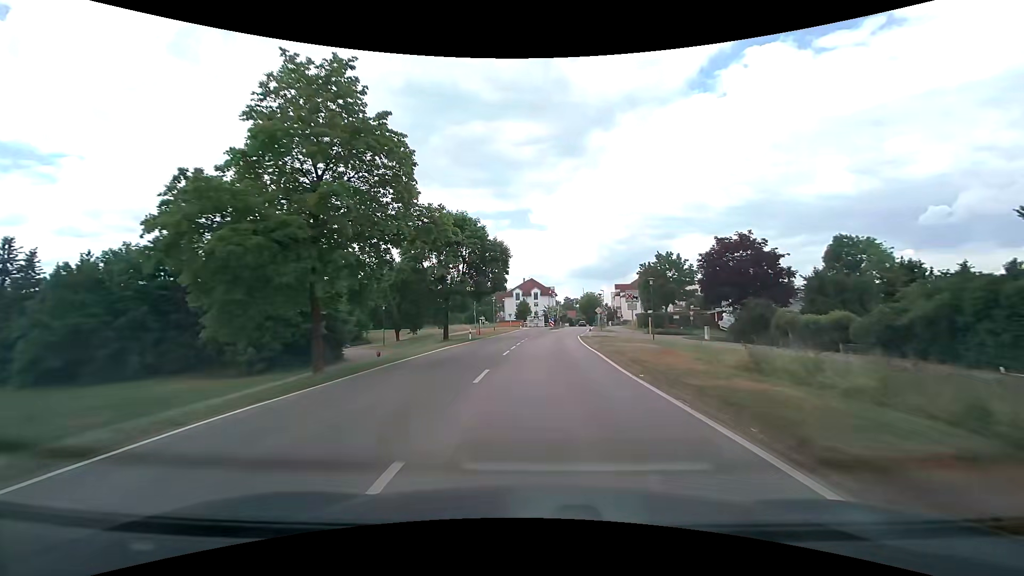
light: Day
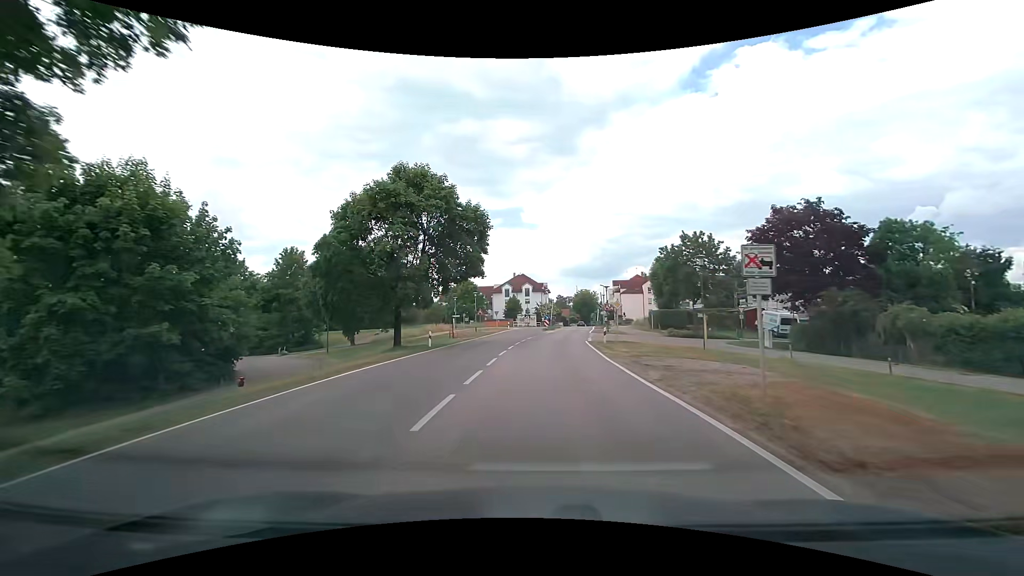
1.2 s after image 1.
(0.0, +13.7) m; 0°
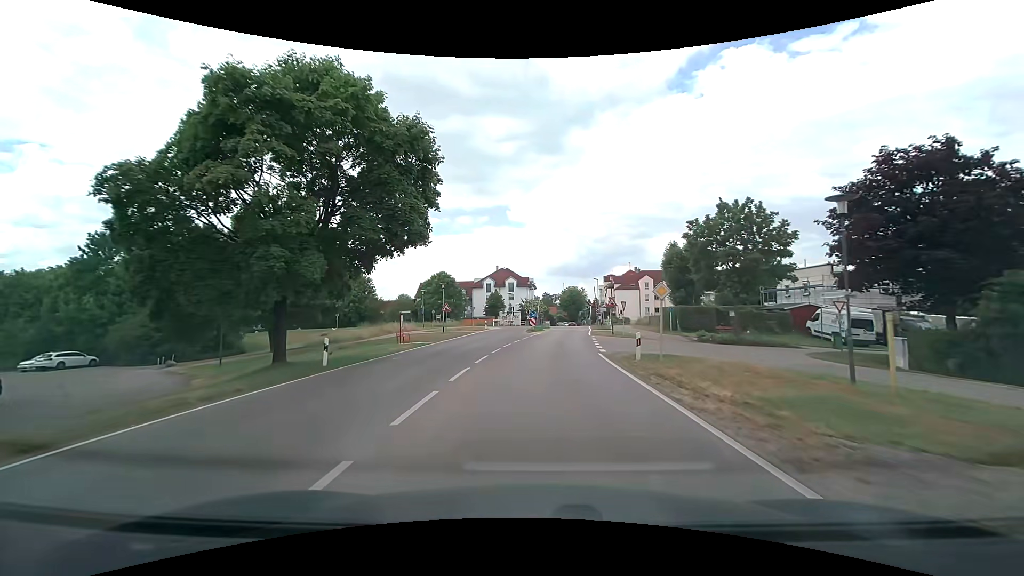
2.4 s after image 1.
(+0.2, +13.1) m; +1°
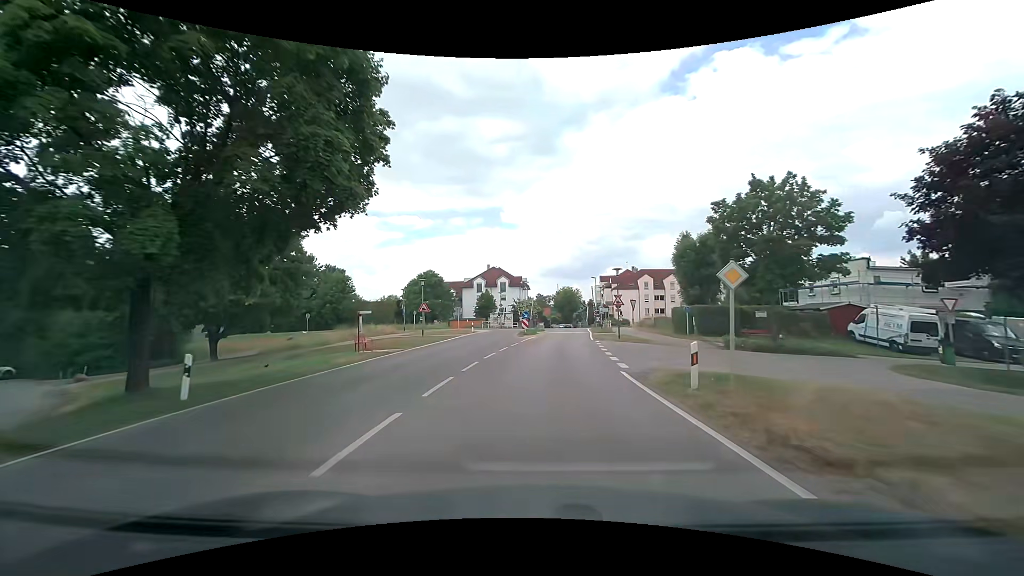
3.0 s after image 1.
(+0.1, +6.4) m; +1°
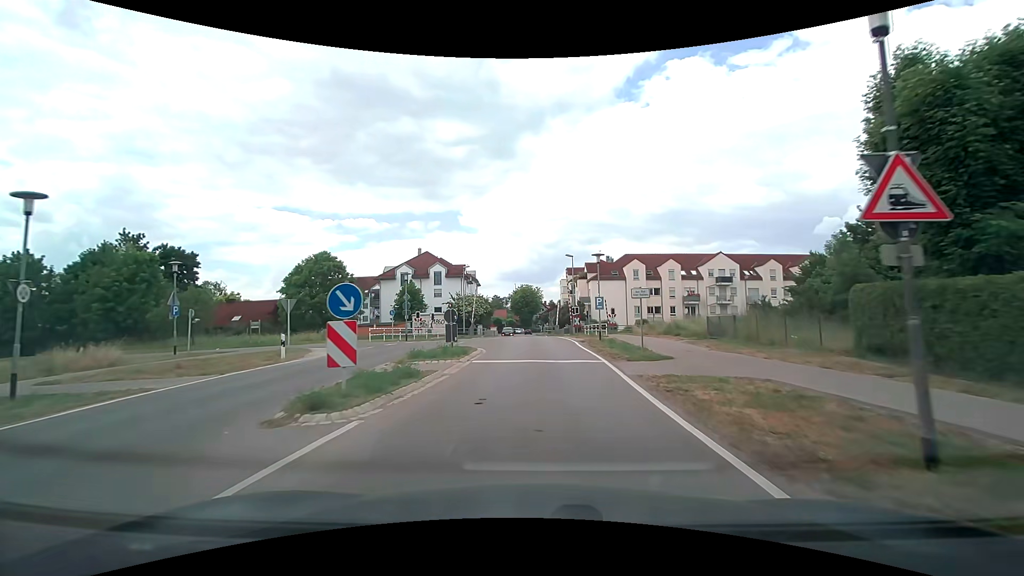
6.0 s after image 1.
(+1.6, +31.2) m; +5°
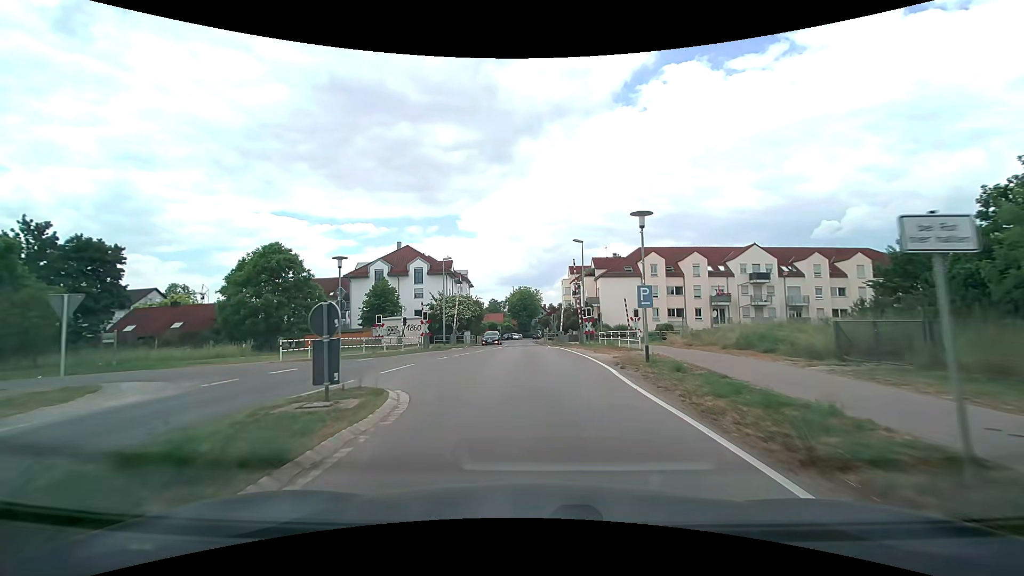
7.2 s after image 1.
(0.0, +12.3) m; 0°
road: tertiary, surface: asphalt
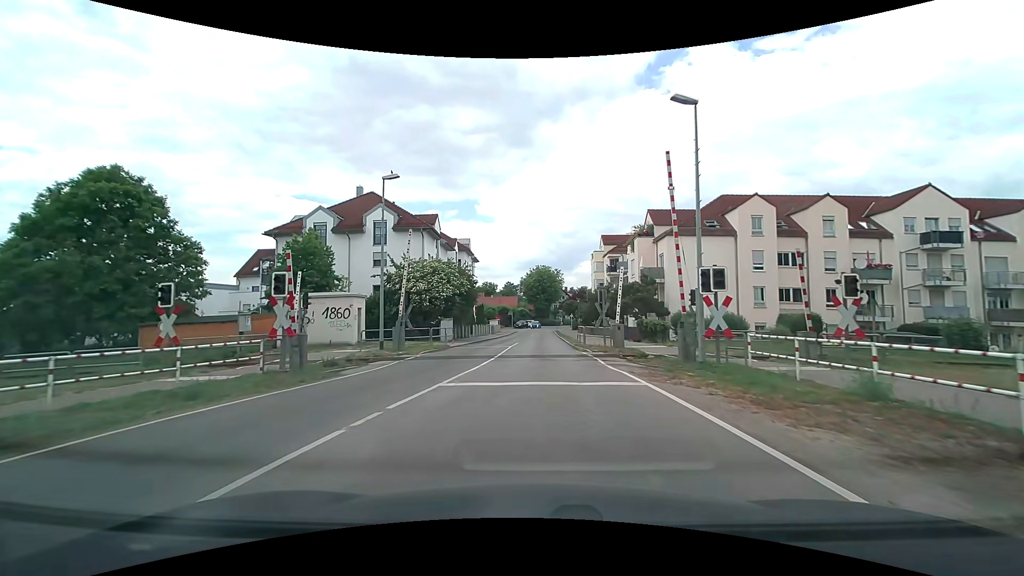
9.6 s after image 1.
(-0.6, +24.0) m; -2°
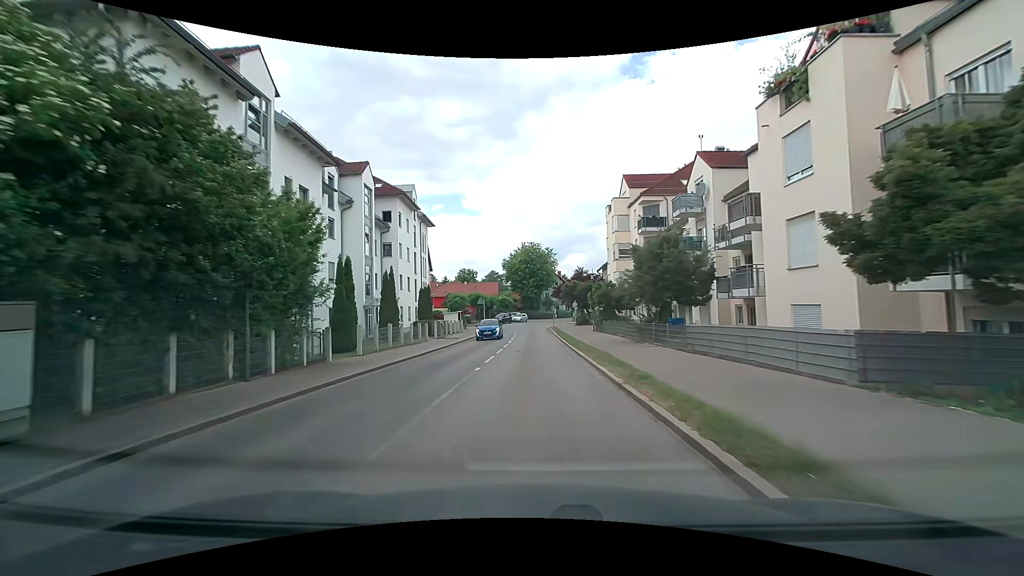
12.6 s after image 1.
(+0.4, +30.9) m; +1°
